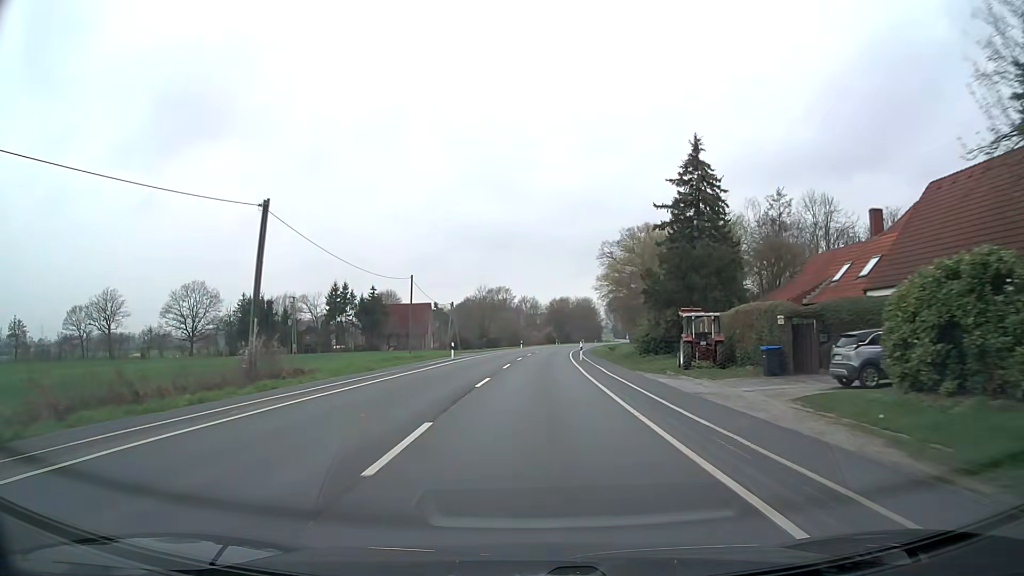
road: secondary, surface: asphalt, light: Day
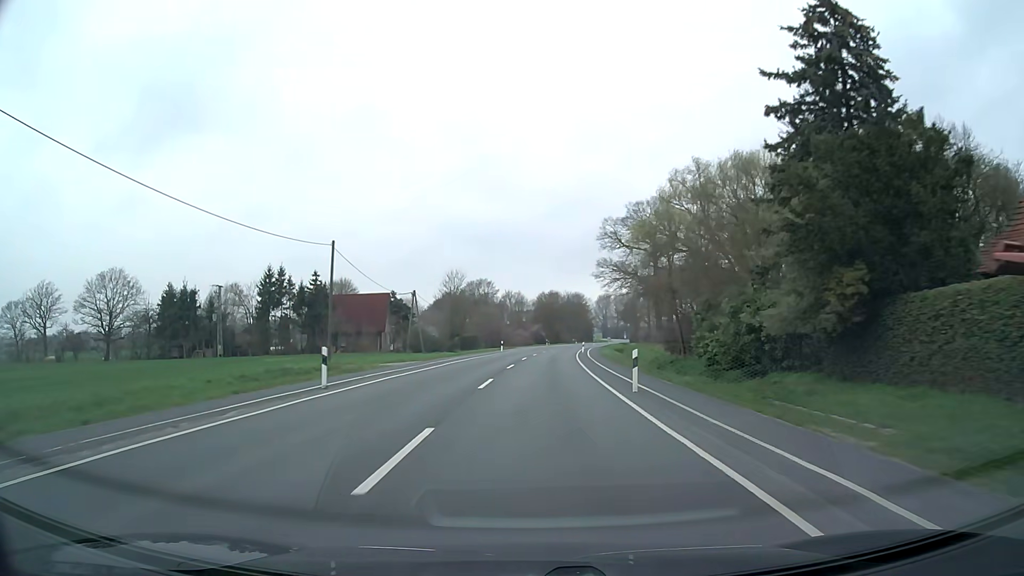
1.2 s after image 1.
(+0.2, +25.0) m; +1°
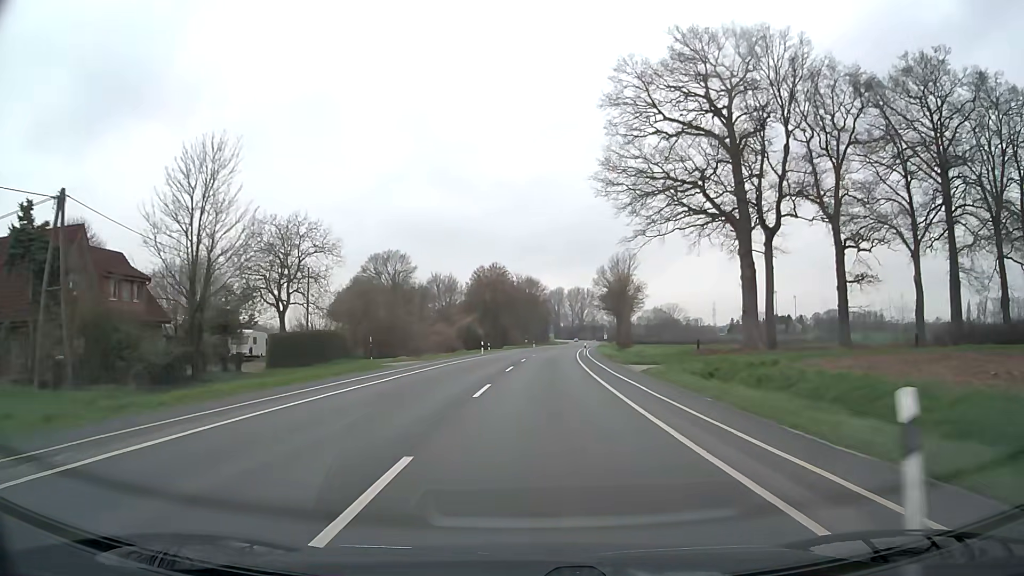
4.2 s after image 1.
(+2.5, +62.5) m; +5°
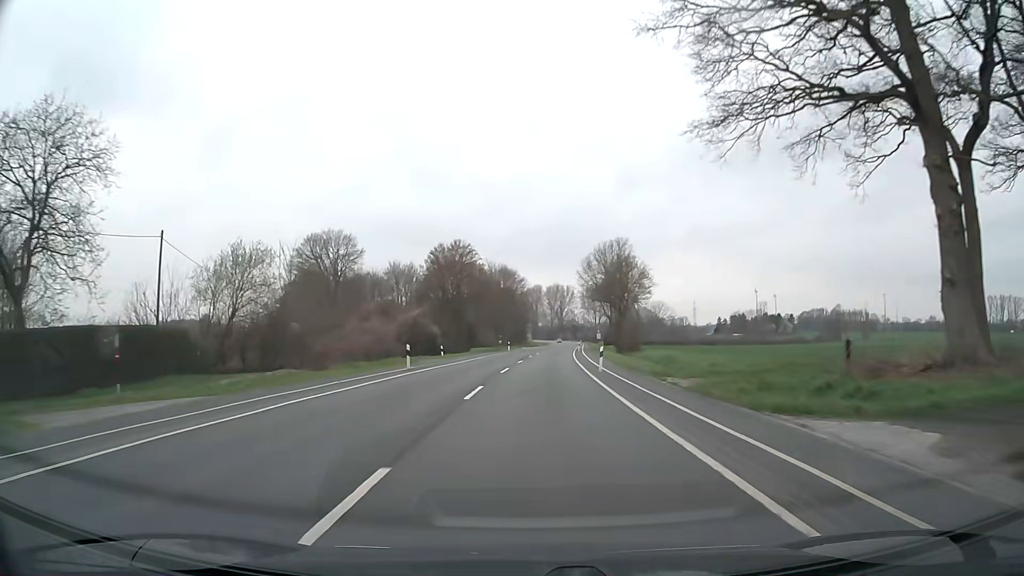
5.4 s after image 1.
(+0.5, +25.1) m; +2°
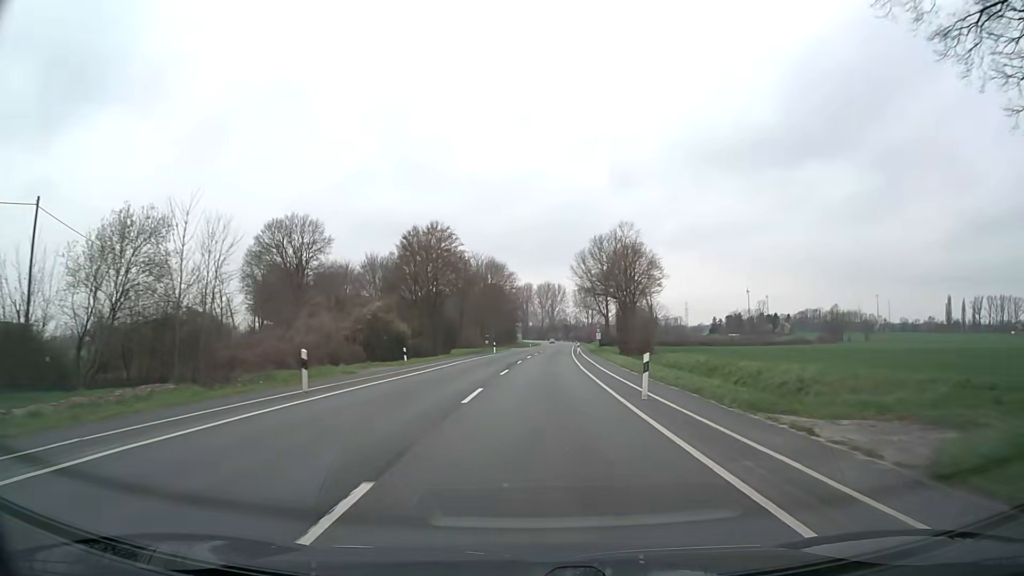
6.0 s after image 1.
(+0.1, +12.5) m; +1°
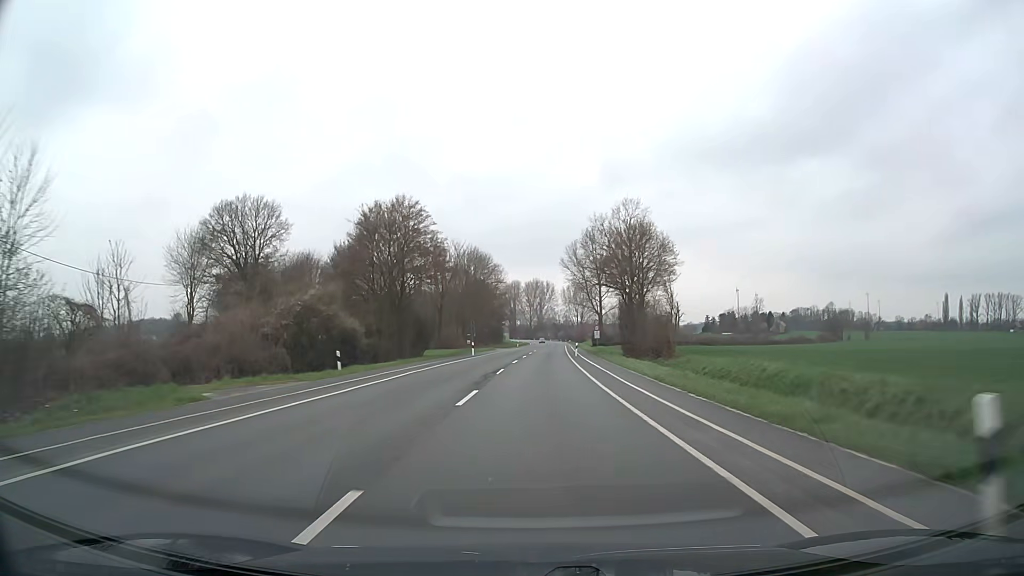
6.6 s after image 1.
(+0.1, +12.5) m; +1°
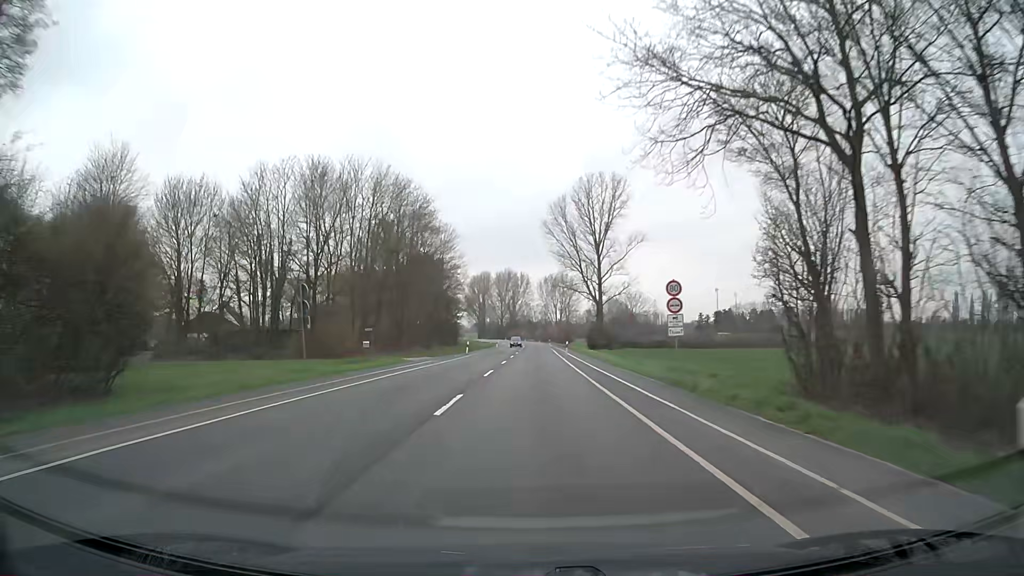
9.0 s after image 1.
(+1.3, +50.2) m; +2°
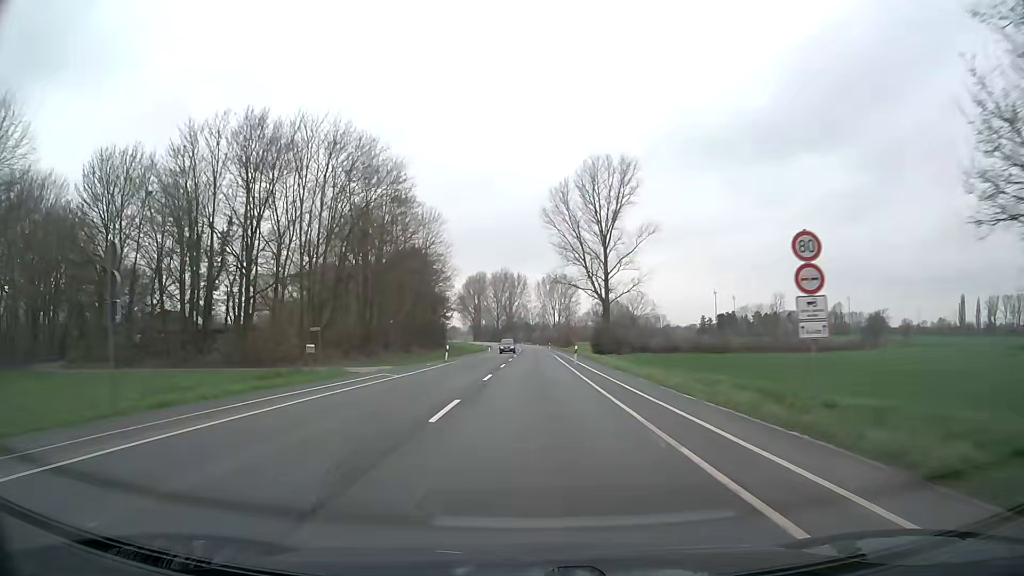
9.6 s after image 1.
(0.0, +12.6) m; 0°
(0, +10) (0, +20) (0, +30) (0, +40) (+1, +50) (+1, +60) (+1, +70) (+1, +80) (+1, +90) (+1, +100) m
